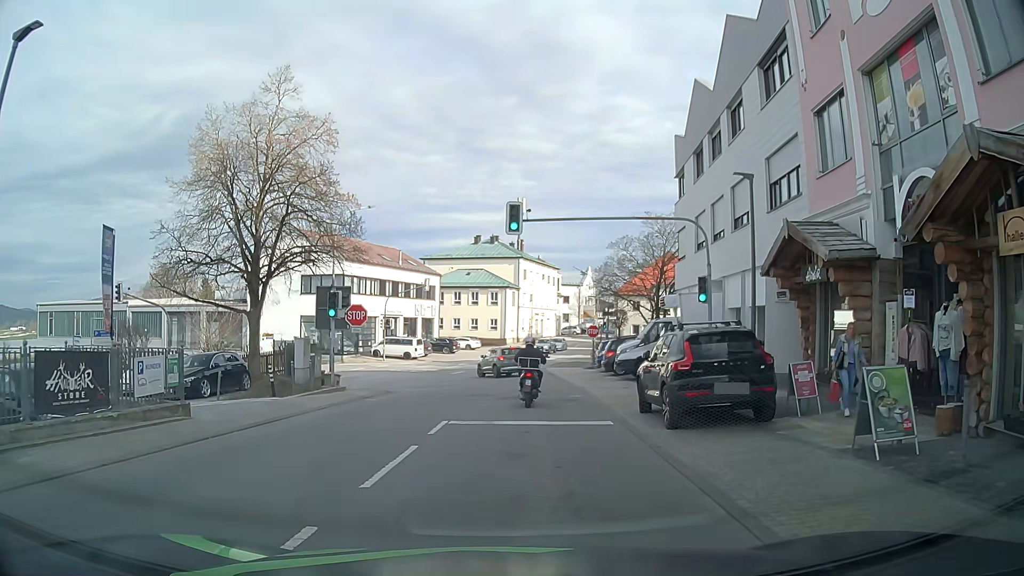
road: tertiary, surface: asphalt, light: Day
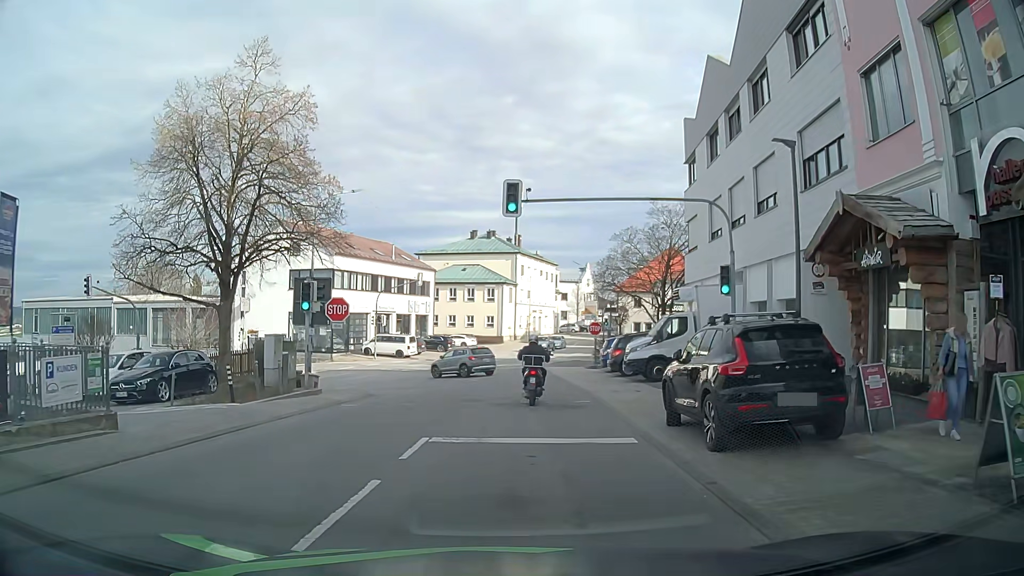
(-0.1, +2.7) m; 0°
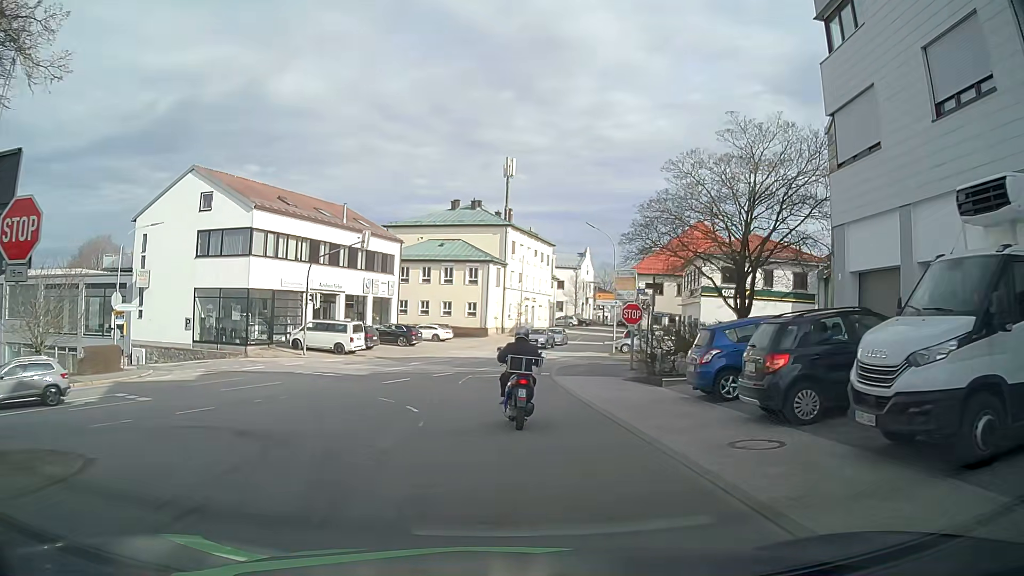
(+0.3, +17.1) m; +3°
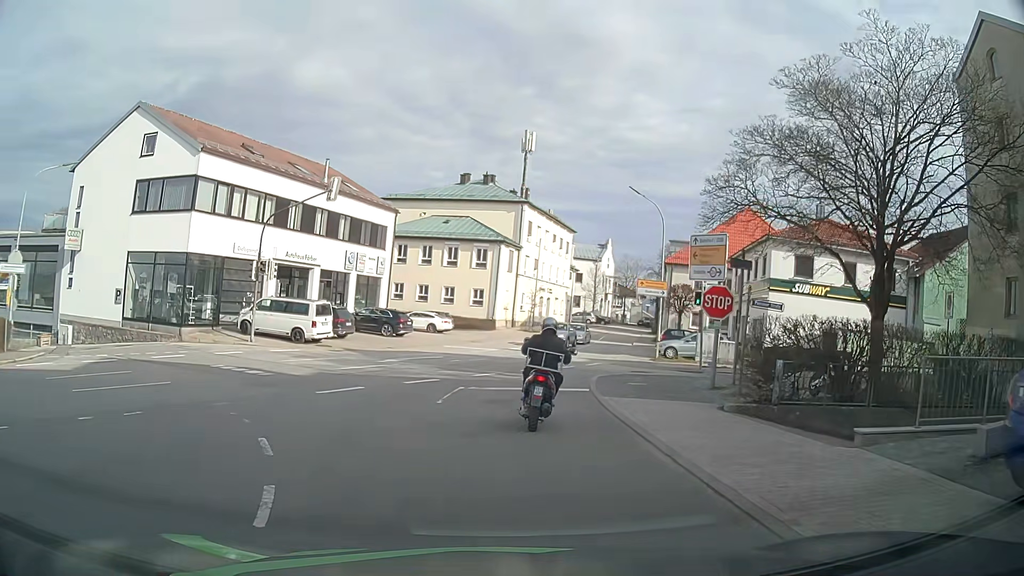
(-0.4, +10.0) m; -4°
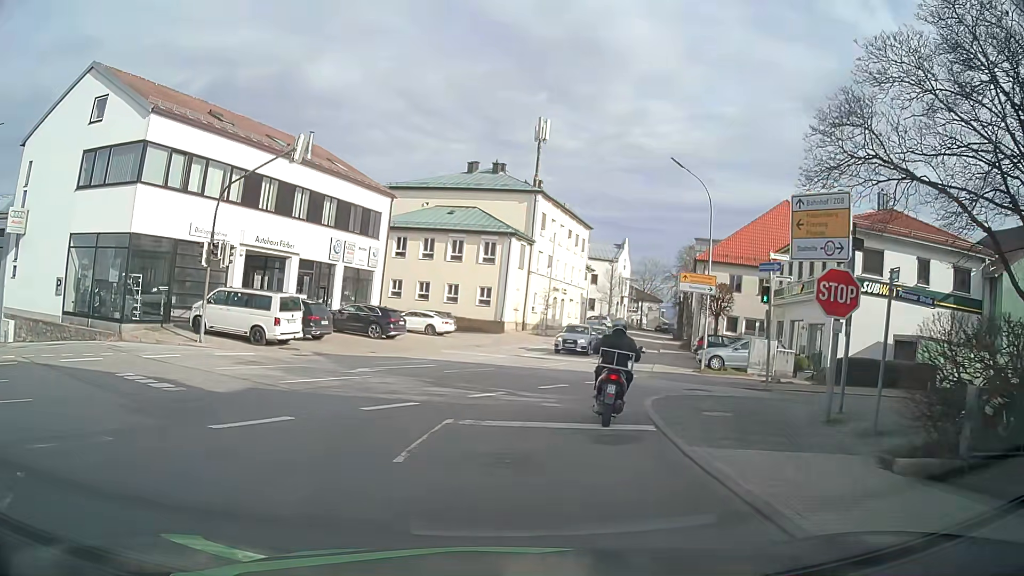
(0.0, +6.3) m; -1°
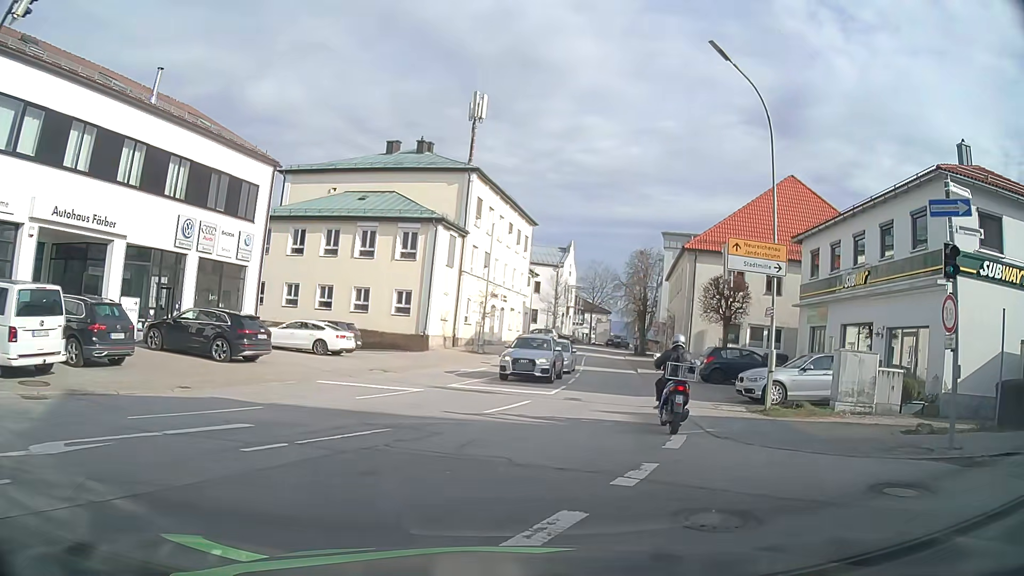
(+0.2, +12.1) m; +3°
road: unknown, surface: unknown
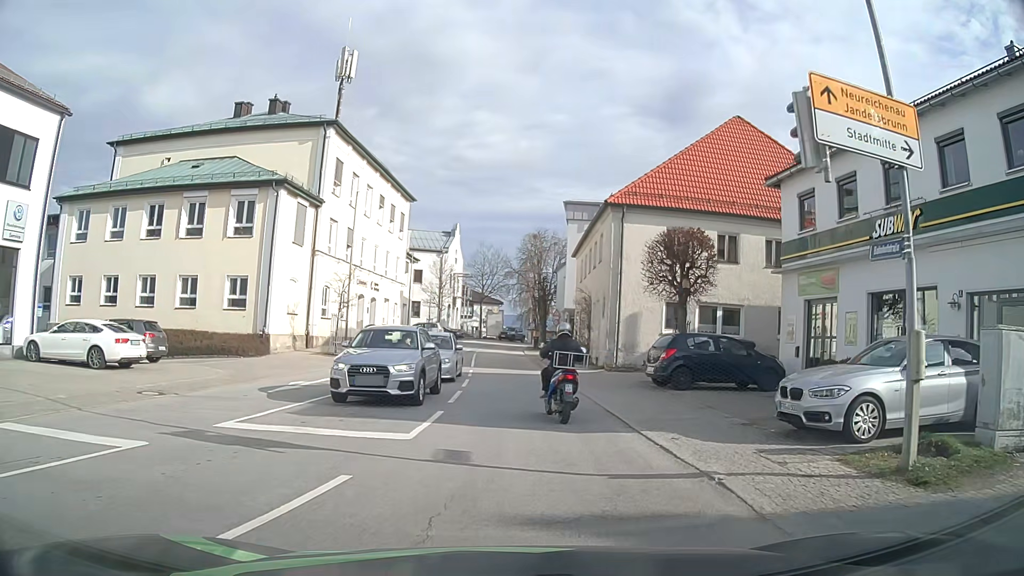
(+1.2, +9.4) m; +12°
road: tertiary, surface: asphalt
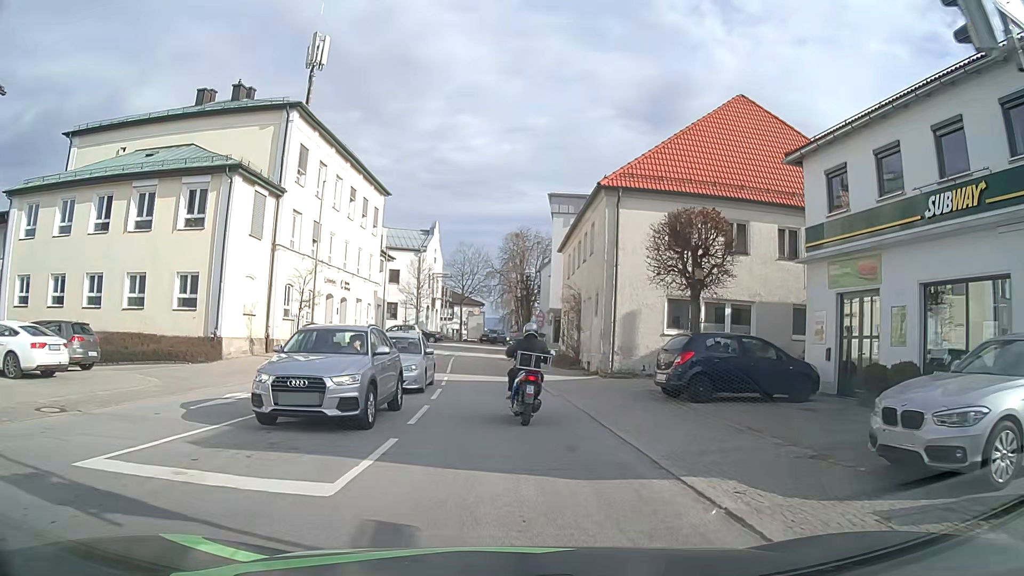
(0.0, +3.3) m; +1°
(0, +10) (0, +20) (-1, +30) (-1, +40) (-1, +50) (-1, +60) (+2, +70) (+6, +79) (+11, +88) (+16, +96) m
